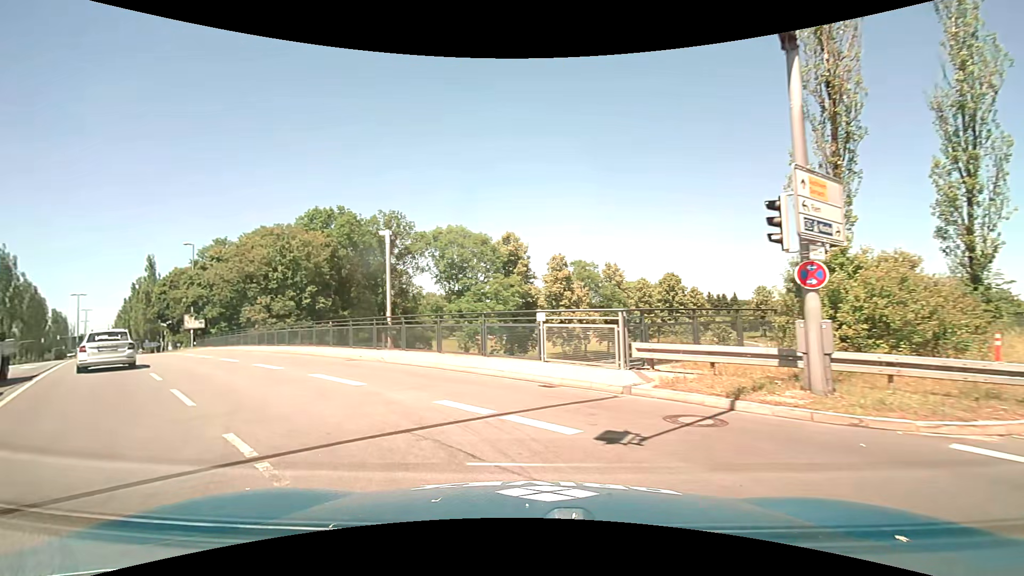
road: secondary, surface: asphalt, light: Day
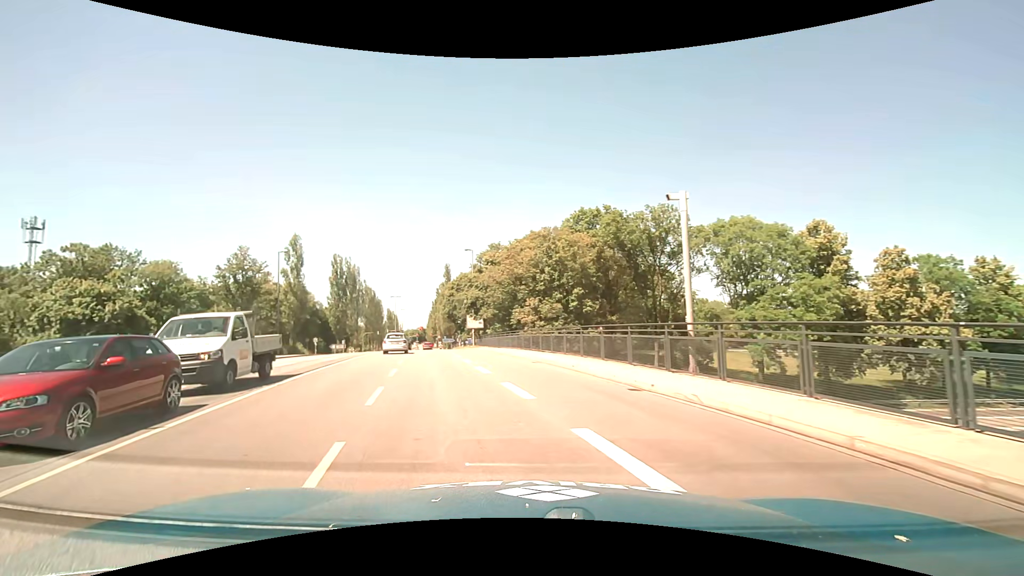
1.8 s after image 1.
(-2.0, +6.8) m; -31°
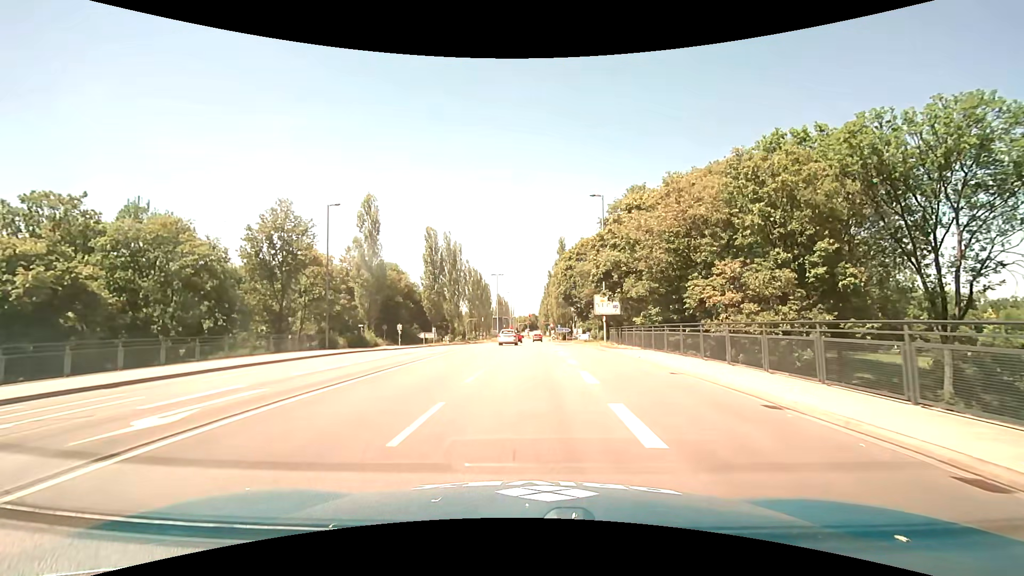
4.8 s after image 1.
(-3.6, +22.0) m; -13°
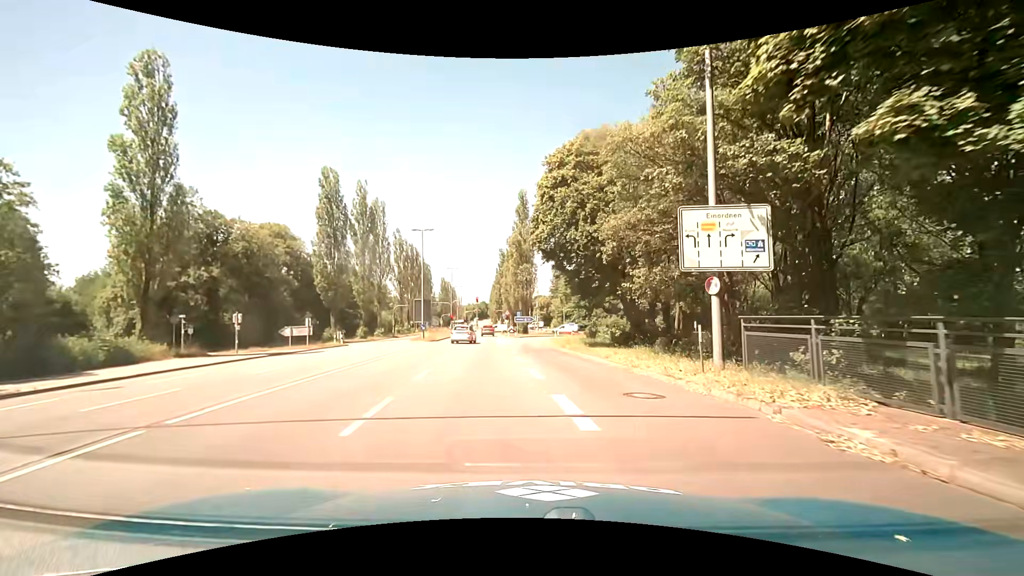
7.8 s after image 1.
(+0.3, +29.7) m; +5°
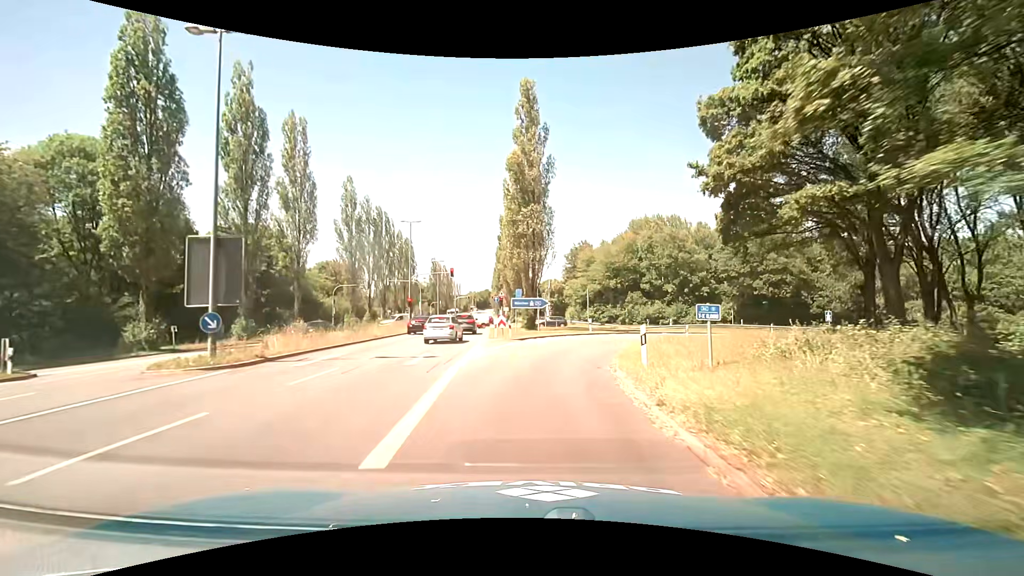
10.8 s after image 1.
(-0.2, +31.7) m; -2°
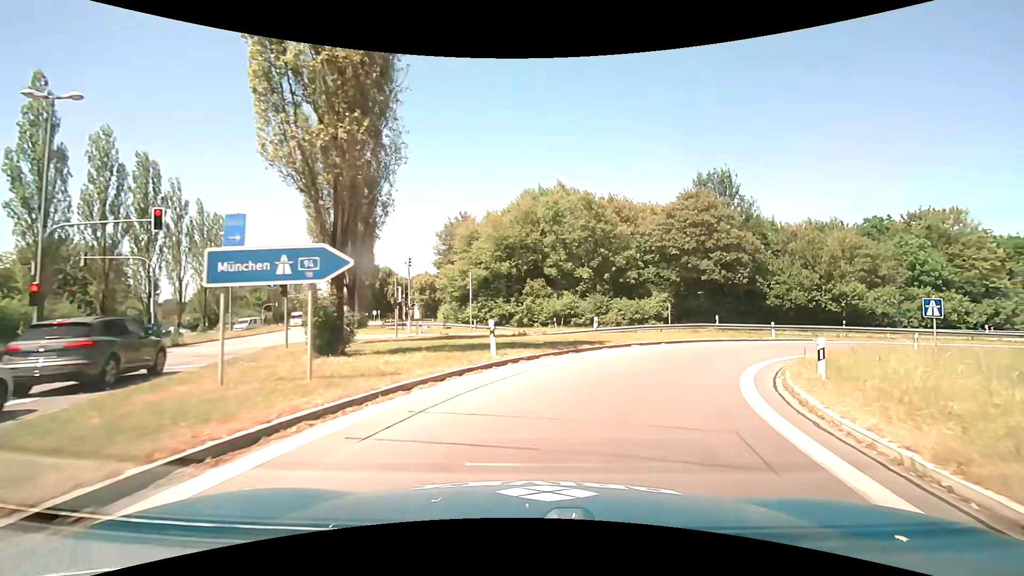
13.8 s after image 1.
(+2.4, +25.7) m; +15°
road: motorway_link
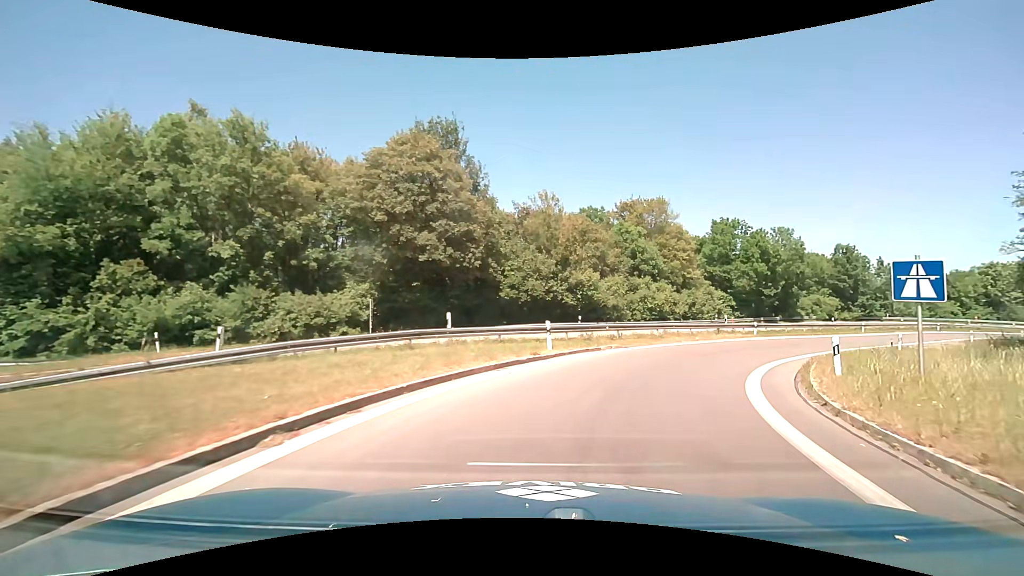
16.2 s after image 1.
(+4.8, +18.9) m; +31°
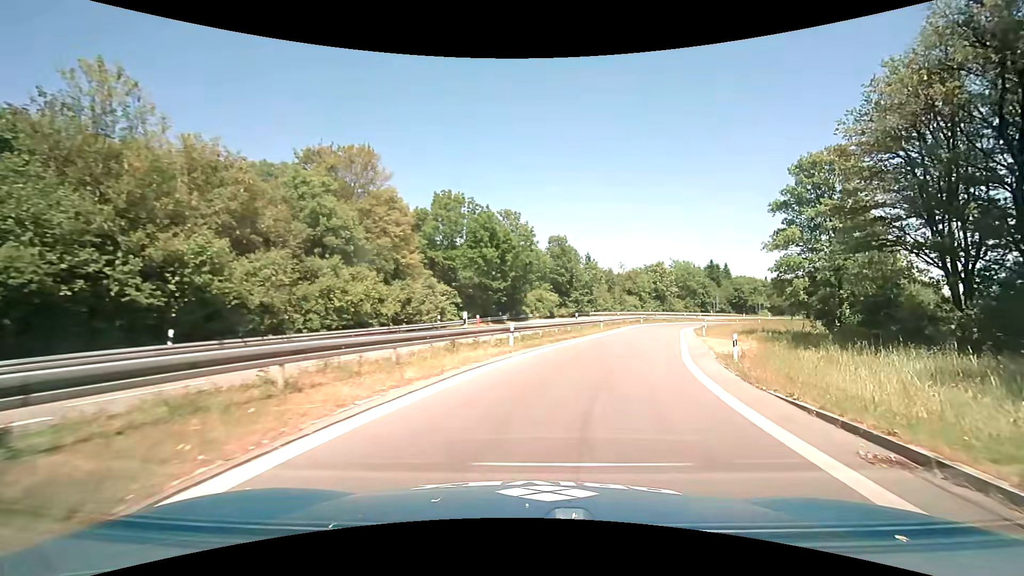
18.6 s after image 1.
(+5.5, +19.5) m; +31°
(+1, +10) (+3, +20) (+5, +29) (+8, +39) (+11, +49) (+15, +58) (+18, +67) (+24, +76) (+30, +83) (+38, +89) m
